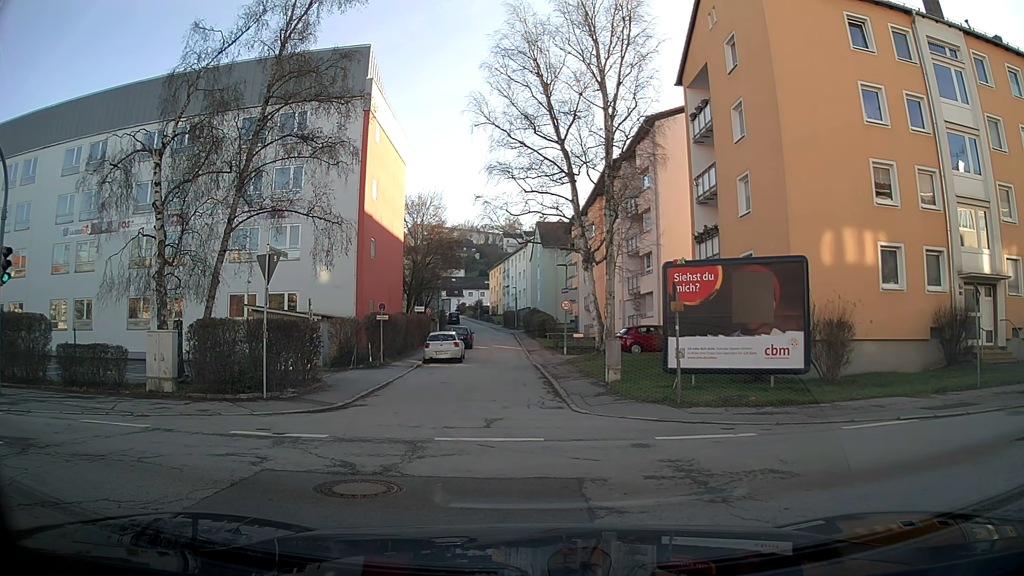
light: Day
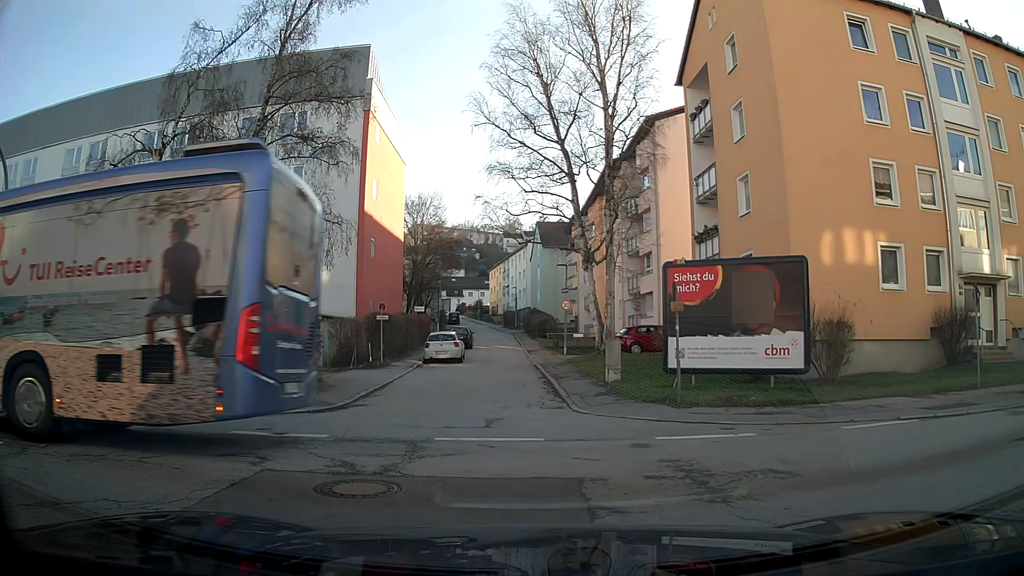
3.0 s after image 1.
(0.0, 0.0) m; 0°
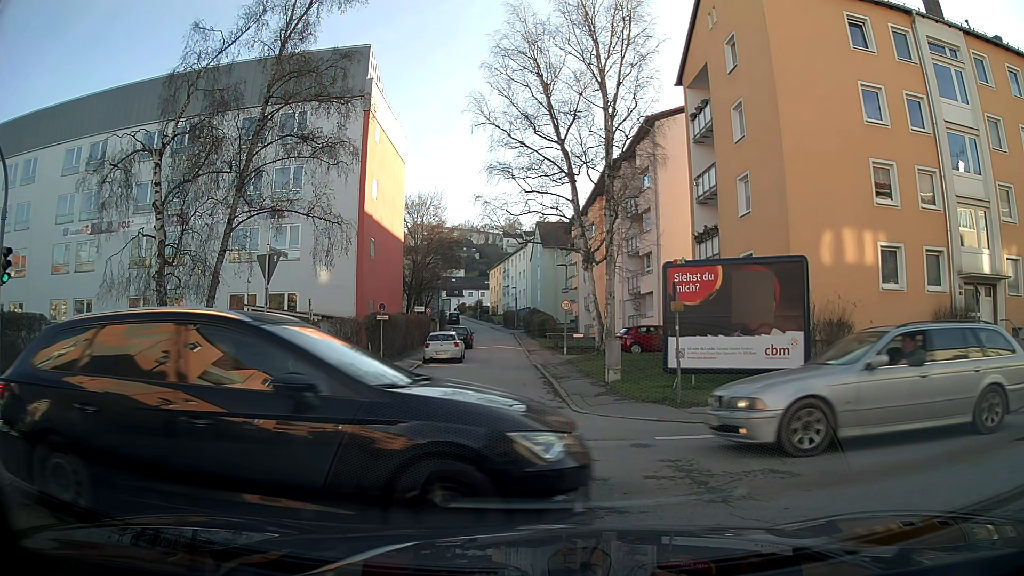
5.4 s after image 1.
(0.0, 0.0) m; 0°
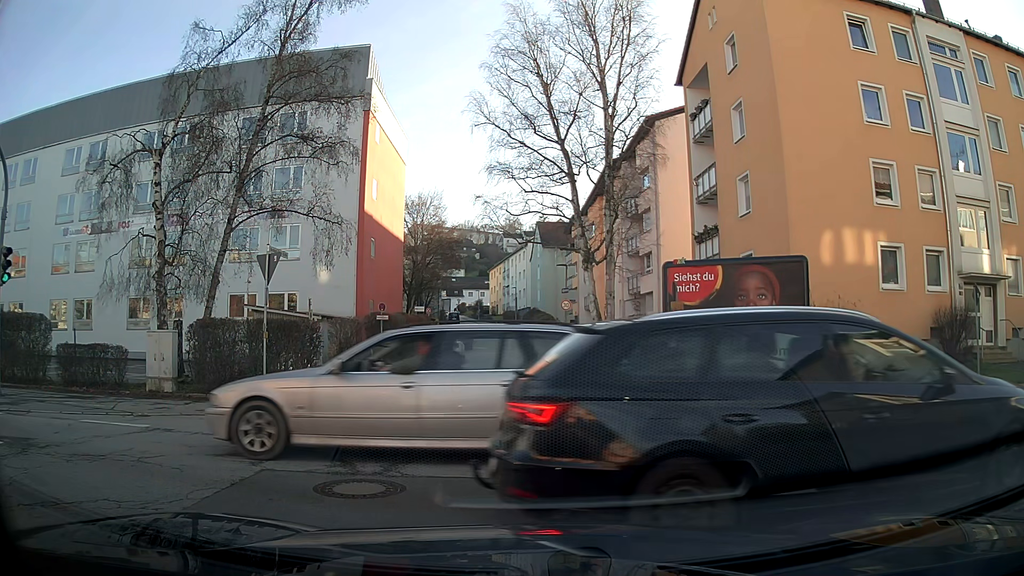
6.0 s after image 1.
(0.0, 0.0) m; 0°
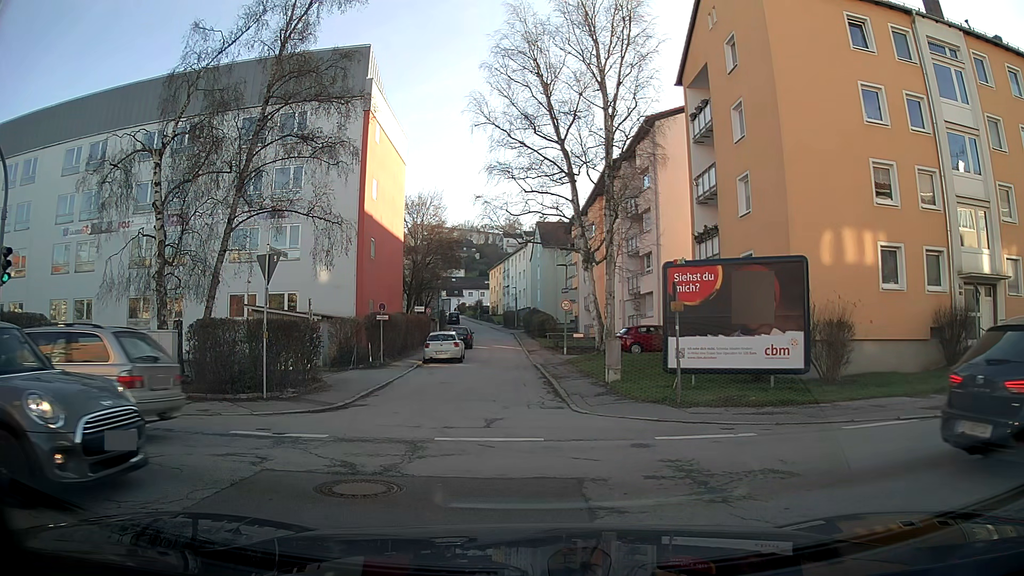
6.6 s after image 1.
(0.0, 0.0) m; 0°
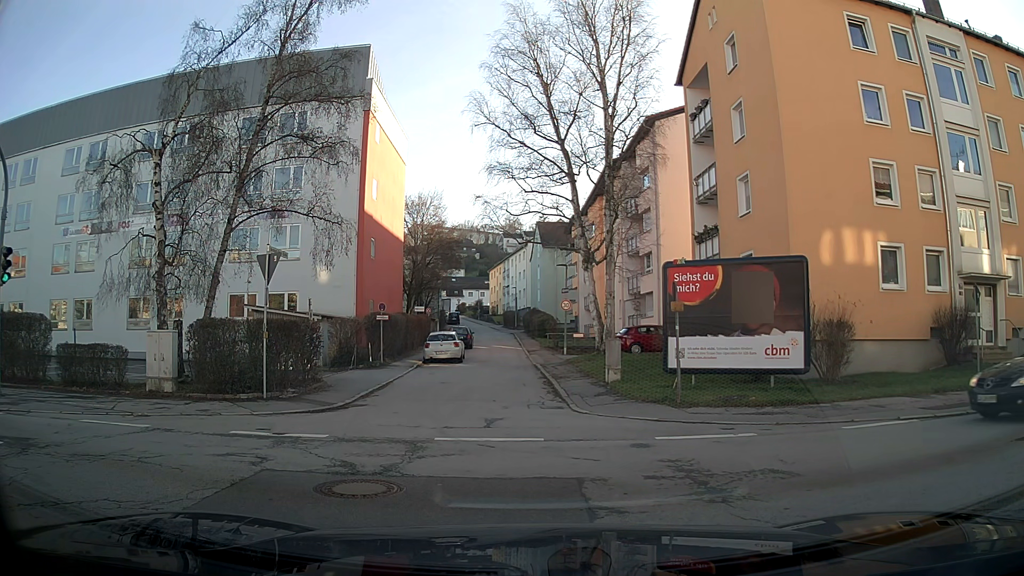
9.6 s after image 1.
(0.0, 0.0) m; 0°
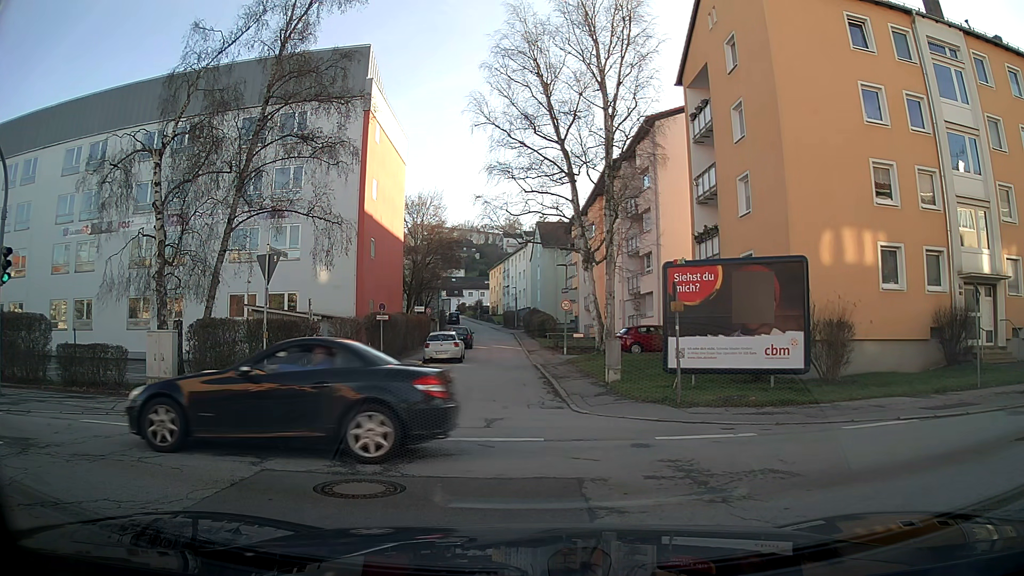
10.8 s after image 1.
(0.0, 0.0) m; 0°
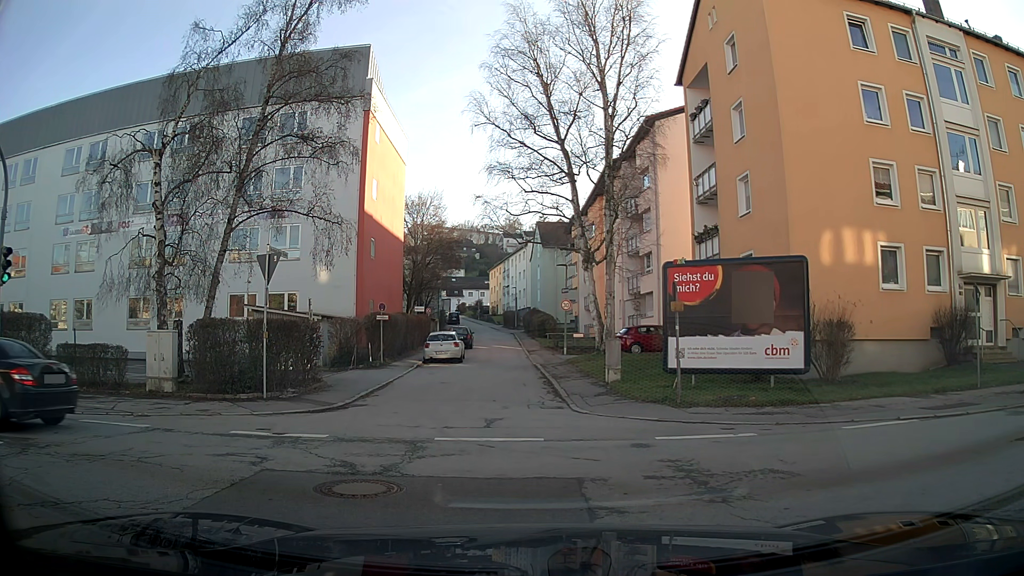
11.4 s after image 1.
(0.0, 0.0) m; 0°
(-5, +7) (-15, +8) (-25, +8) (-35, +8) (-45, +8) (-55, +7) (-65, +8) (-75, +8) (-85, +8) (-95, +9) m
